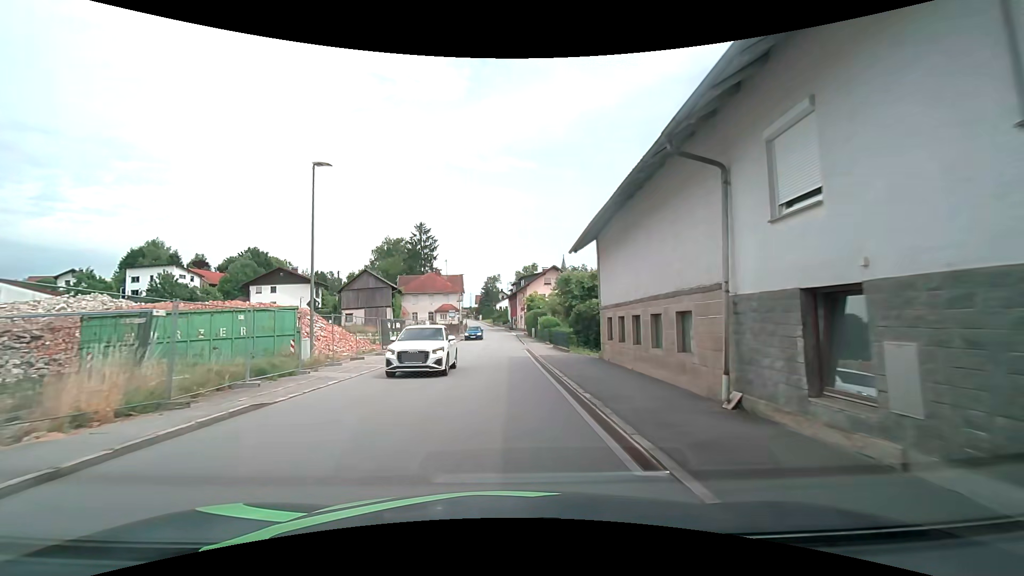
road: secondary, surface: asphalt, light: Day
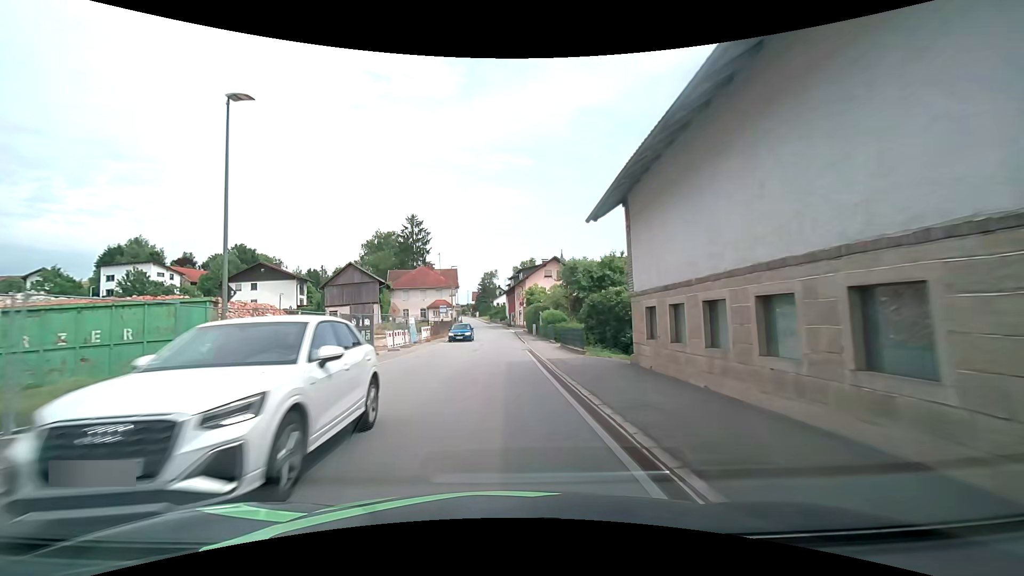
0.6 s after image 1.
(0.0, +6.0) m; 0°
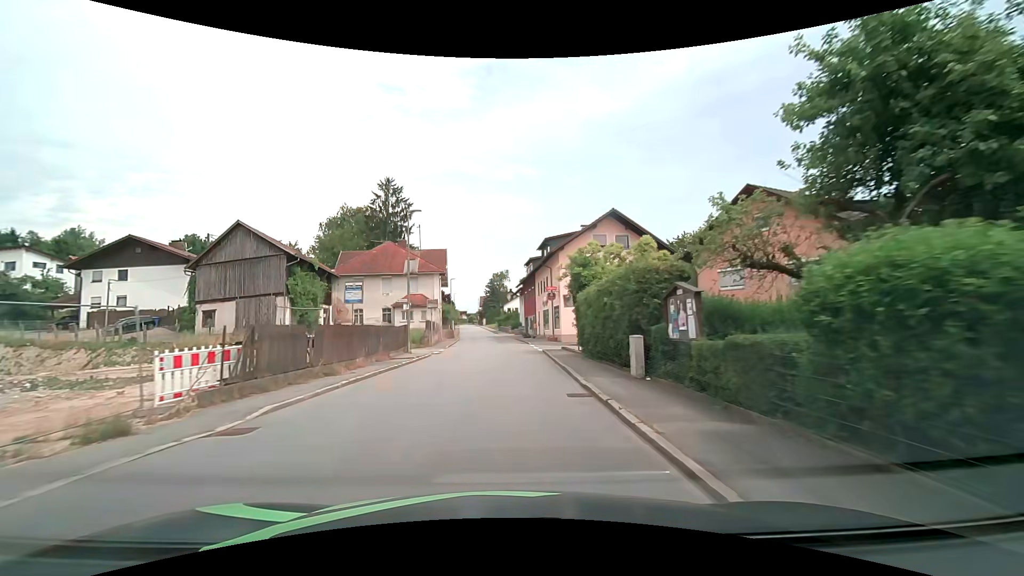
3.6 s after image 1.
(-0.6, +32.9) m; -2°
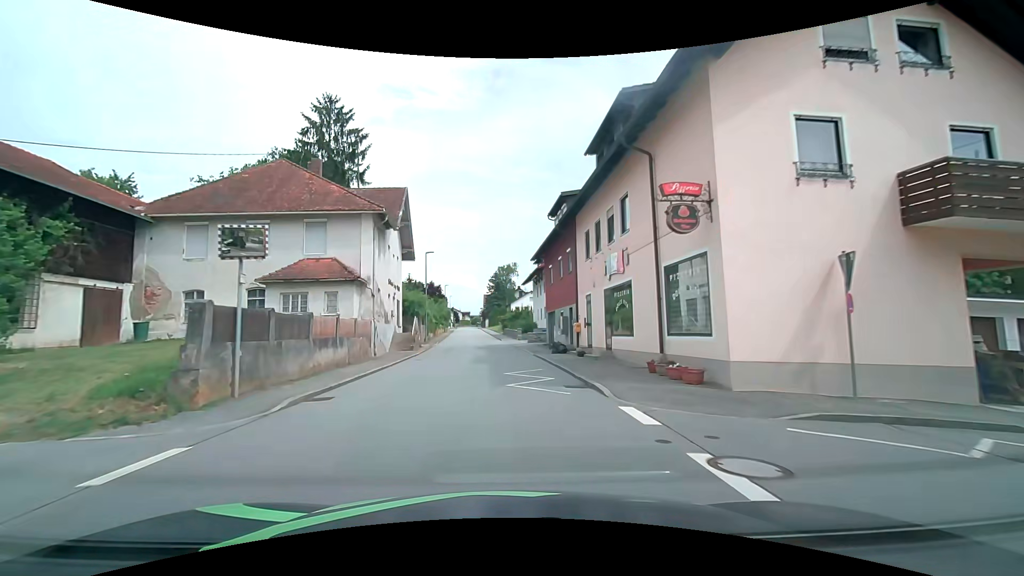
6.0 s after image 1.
(-0.1, +28.3) m; 0°
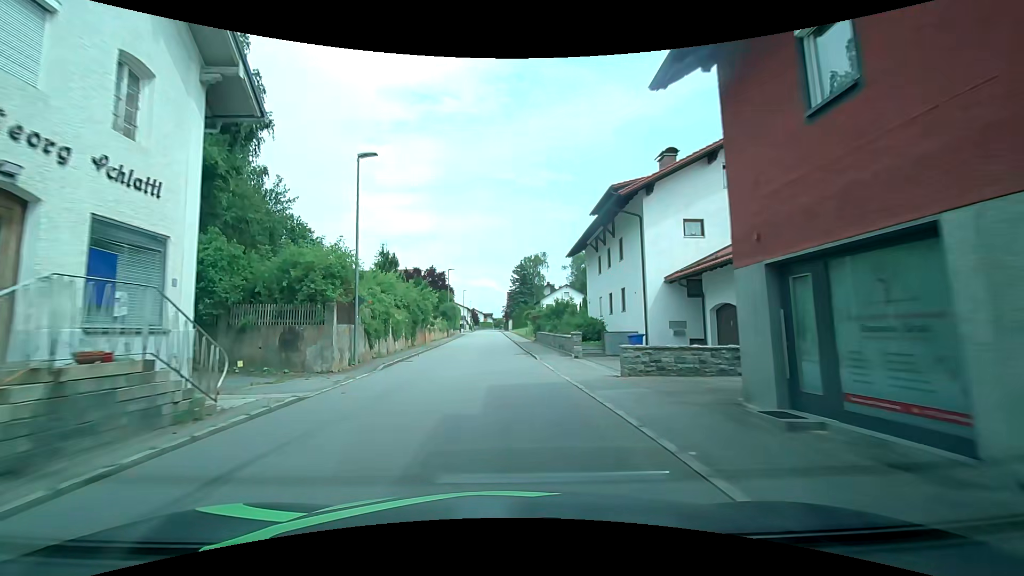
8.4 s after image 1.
(-0.9, +27.6) m; -3°
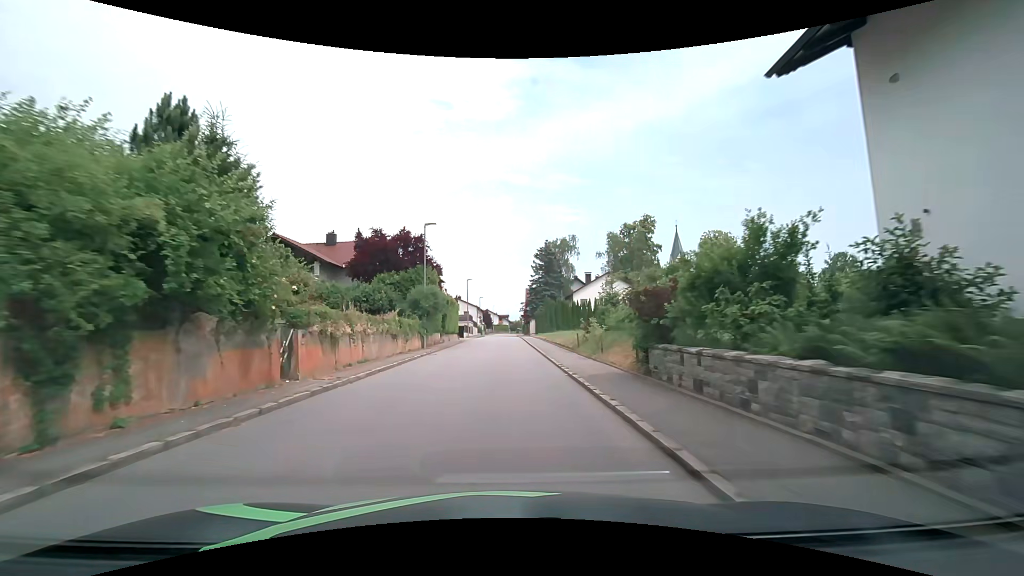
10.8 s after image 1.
(-0.4, +28.1) m; -2°
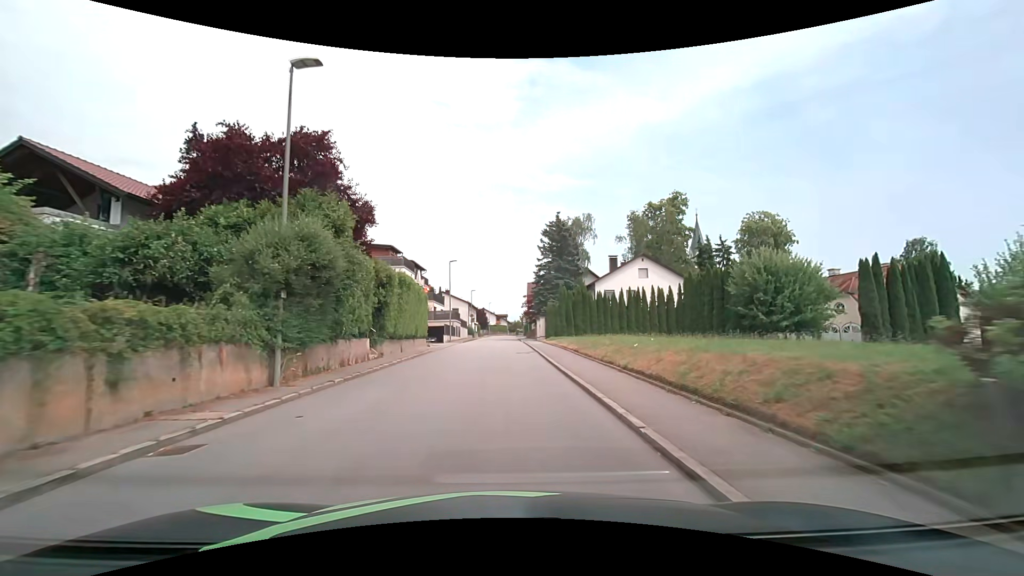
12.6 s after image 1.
(+0.2, +20.6) m; +1°
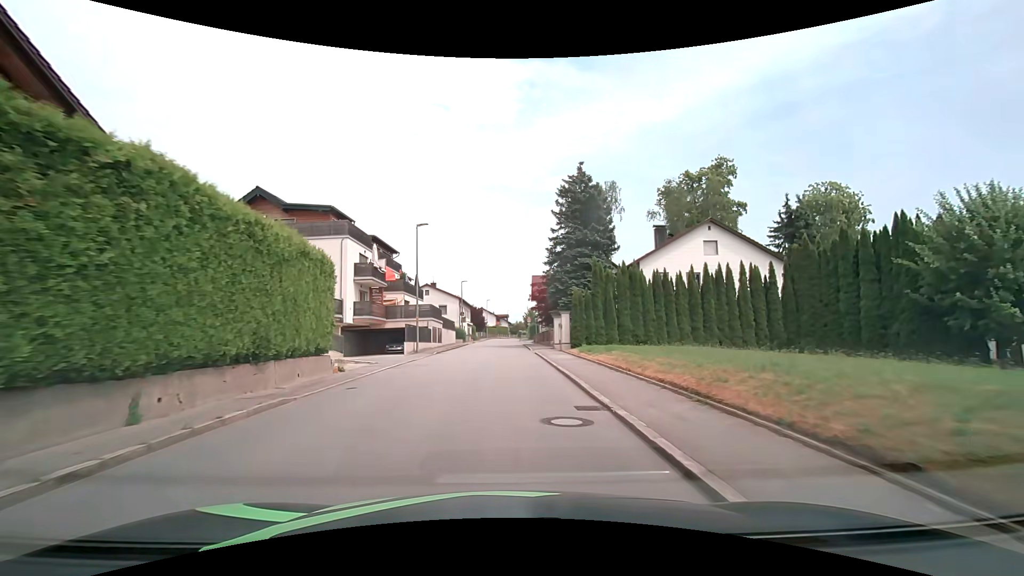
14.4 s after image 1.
(0.0, +18.9) m; 0°
(0, +10) (0, +20) (0, +30) (0, +40) (0, +50) (0, +60) (0, +70) (0, +80) (0, +90) (0, +100) m
